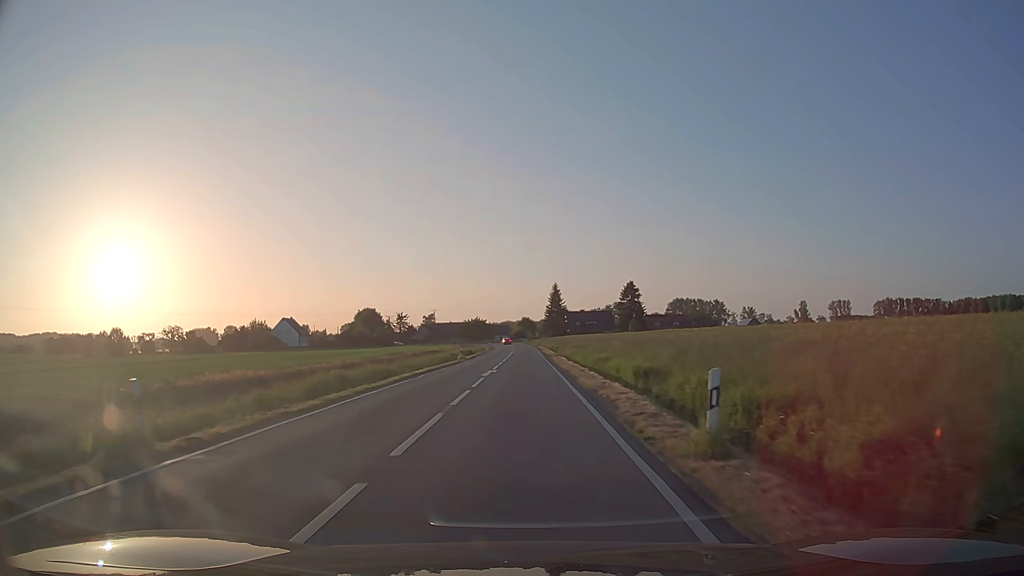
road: secondary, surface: asphalt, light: Day
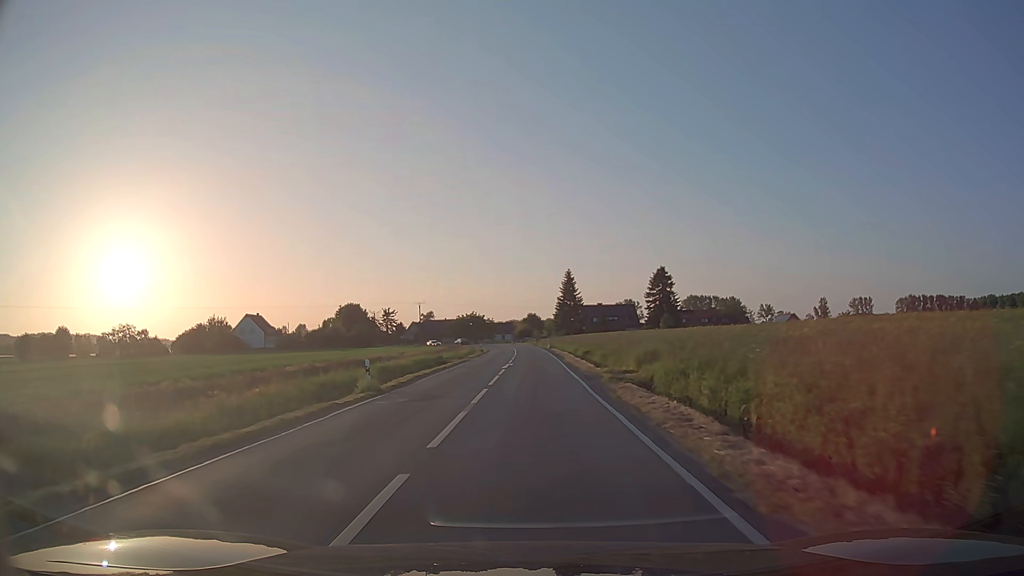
(-0.4, +34.4) m; -1°
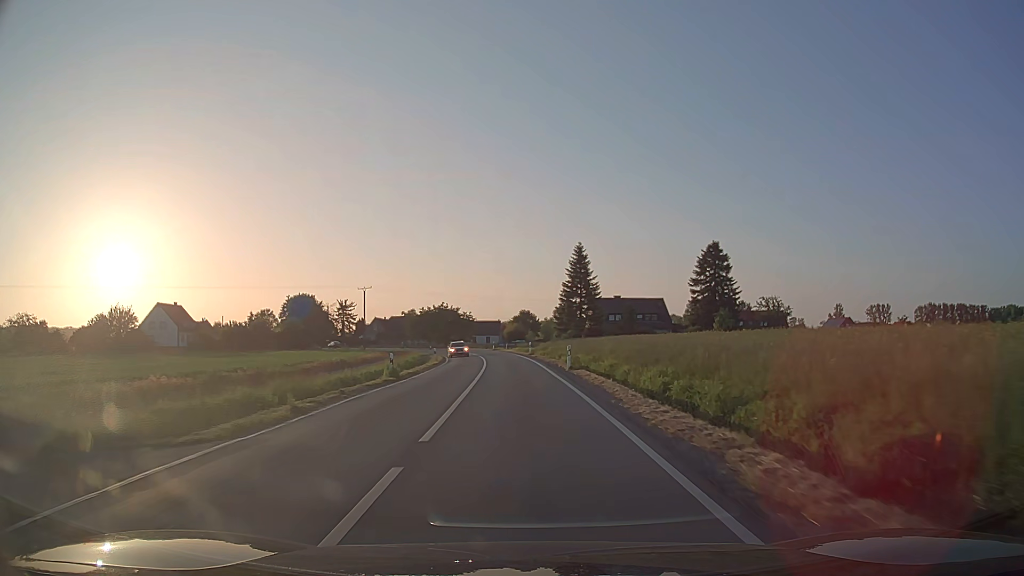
(+0.2, +45.8) m; 0°
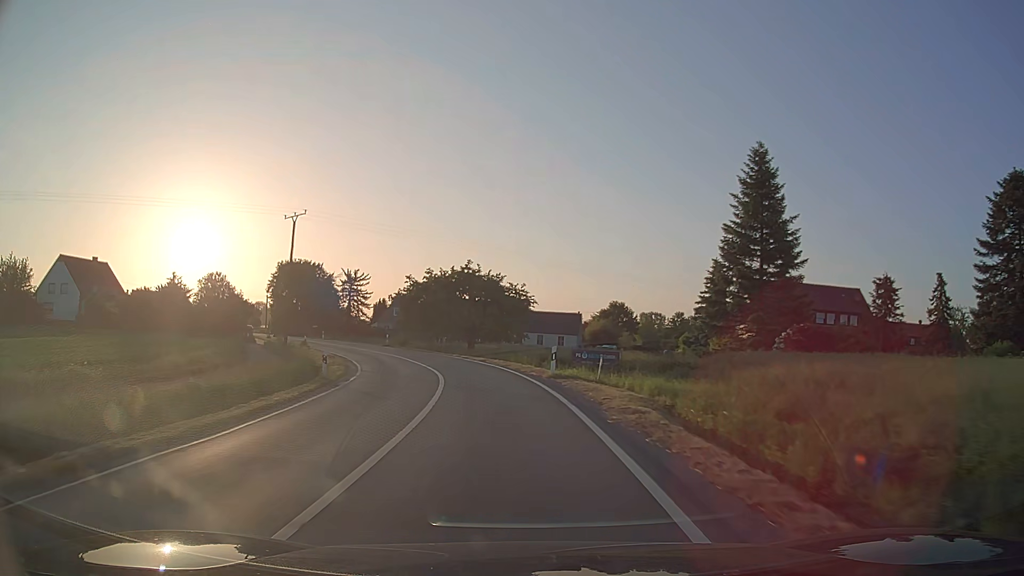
(-1.8, +57.0) m; -6°
